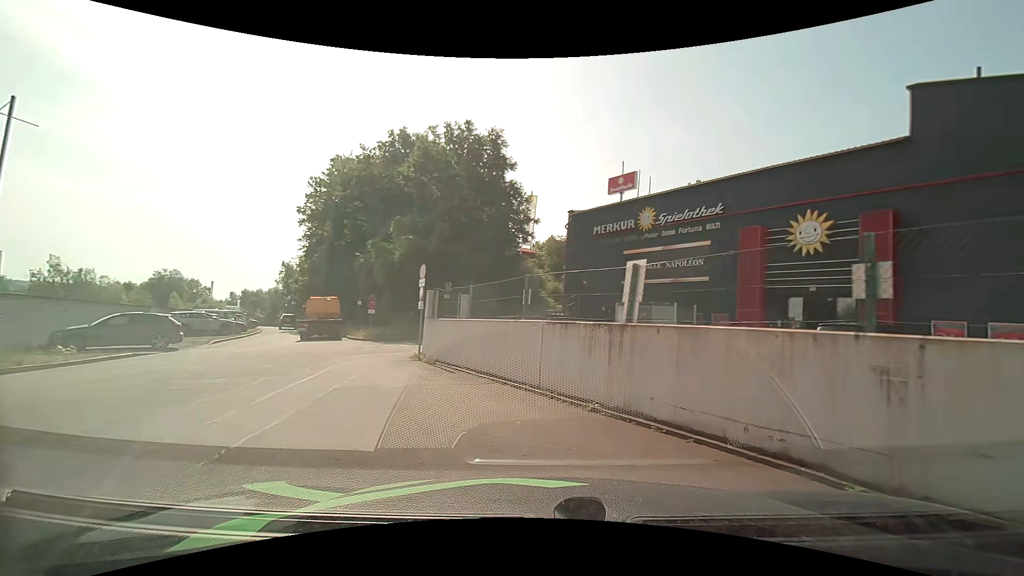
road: residential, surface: asphalt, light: Day
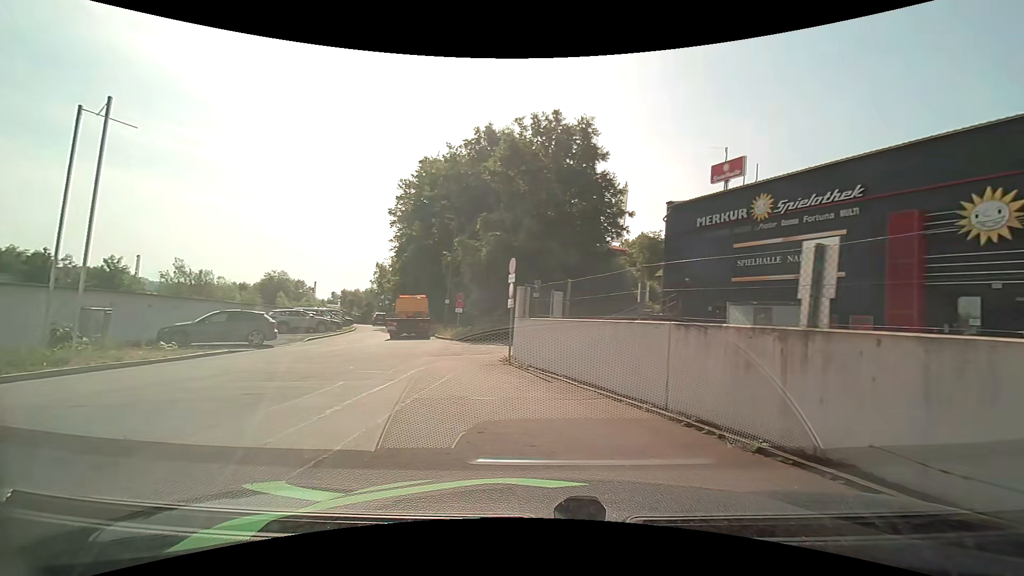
(-0.1, +1.7) m; -10°
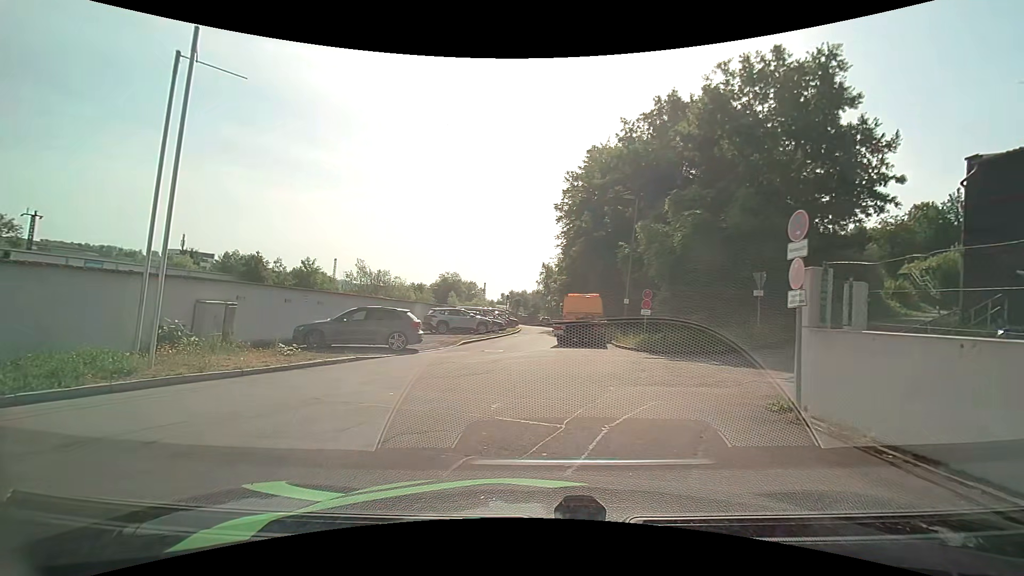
(-1.0, +5.8) m; -19°
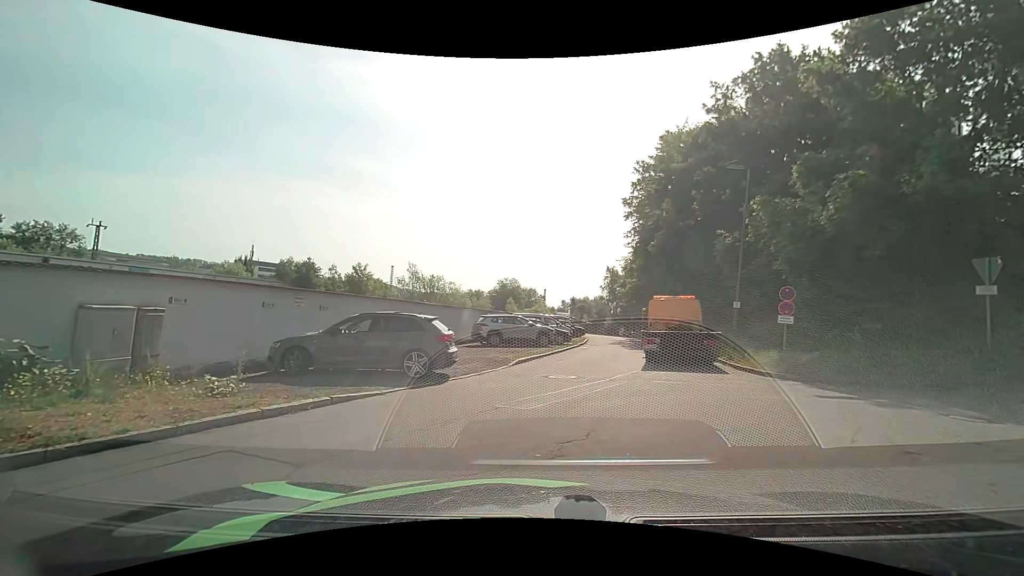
(-0.3, +6.0) m; -5°
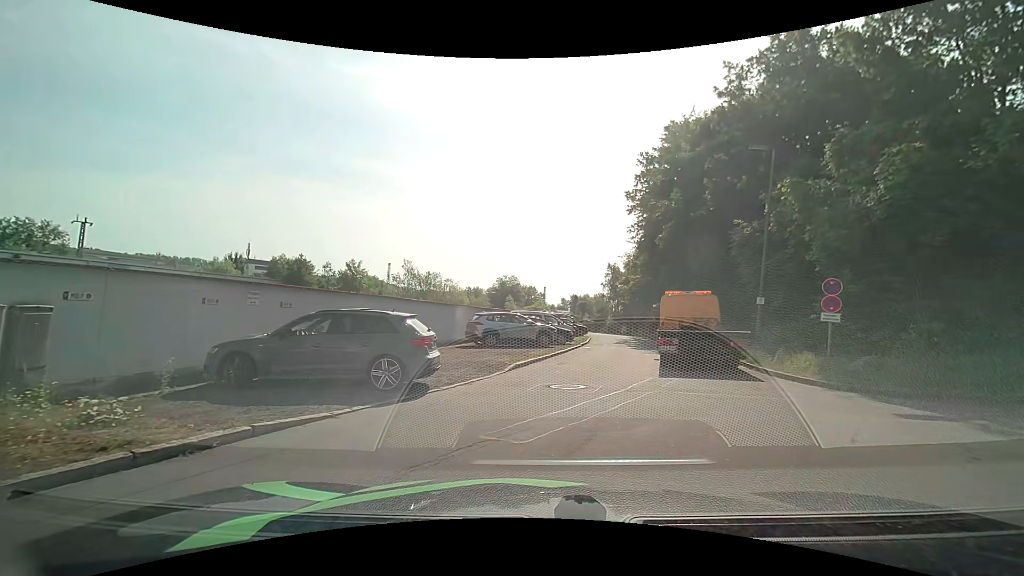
(-0.1, +2.2) m; -2°
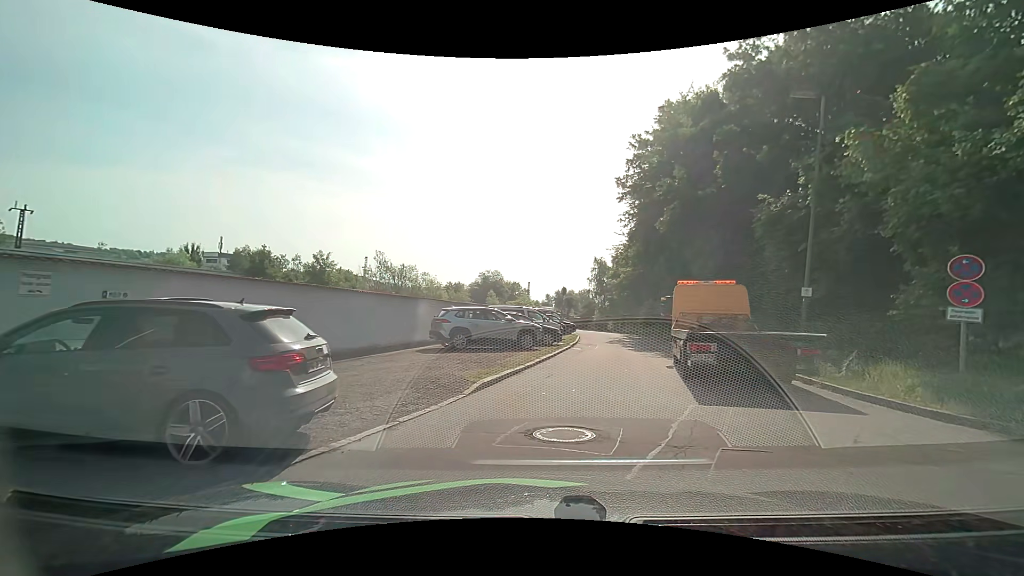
(+0.1, +4.5) m; +2°
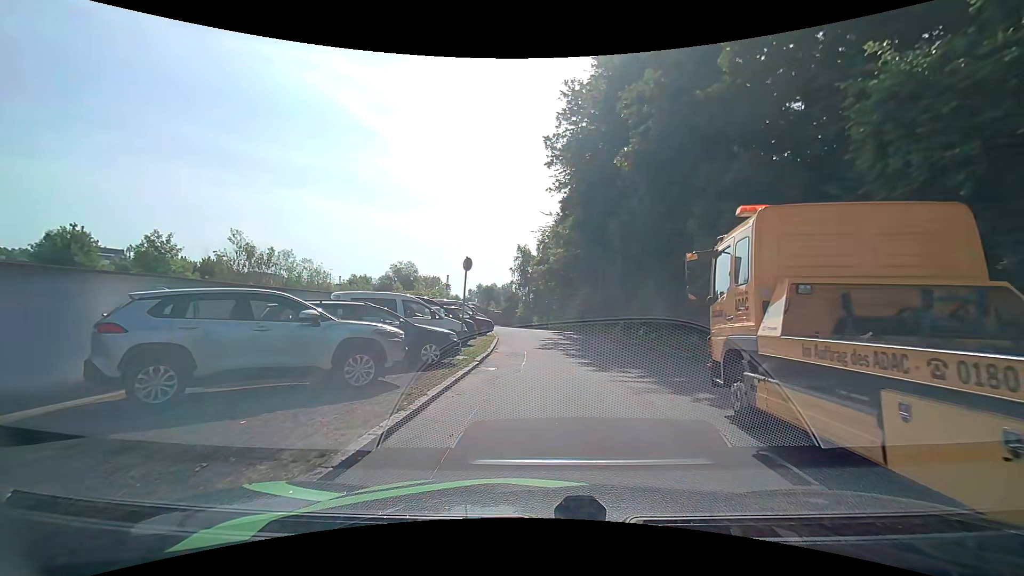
(+1.0, +11.3) m; +9°
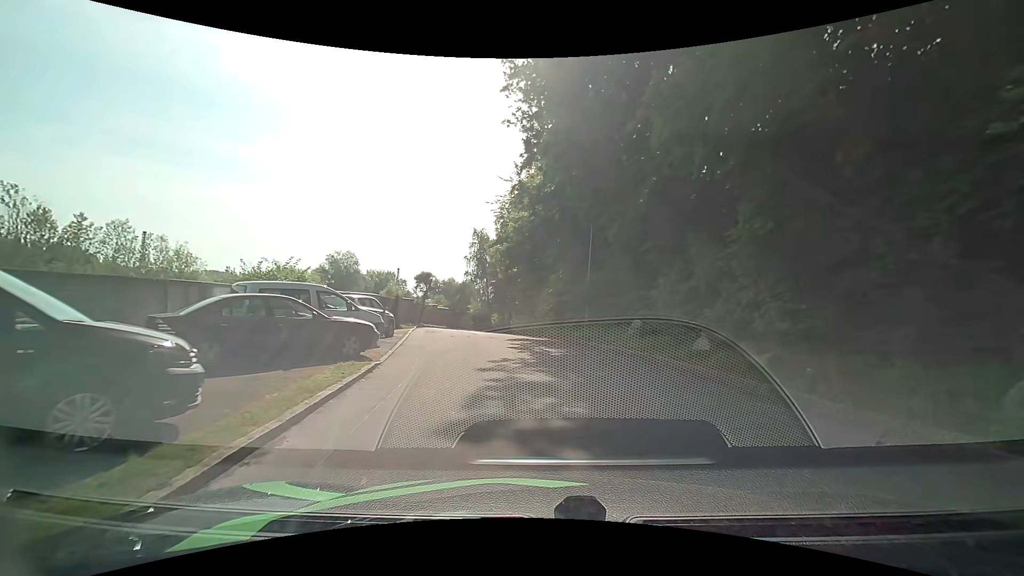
(+0.4, +14.4) m; +4°
